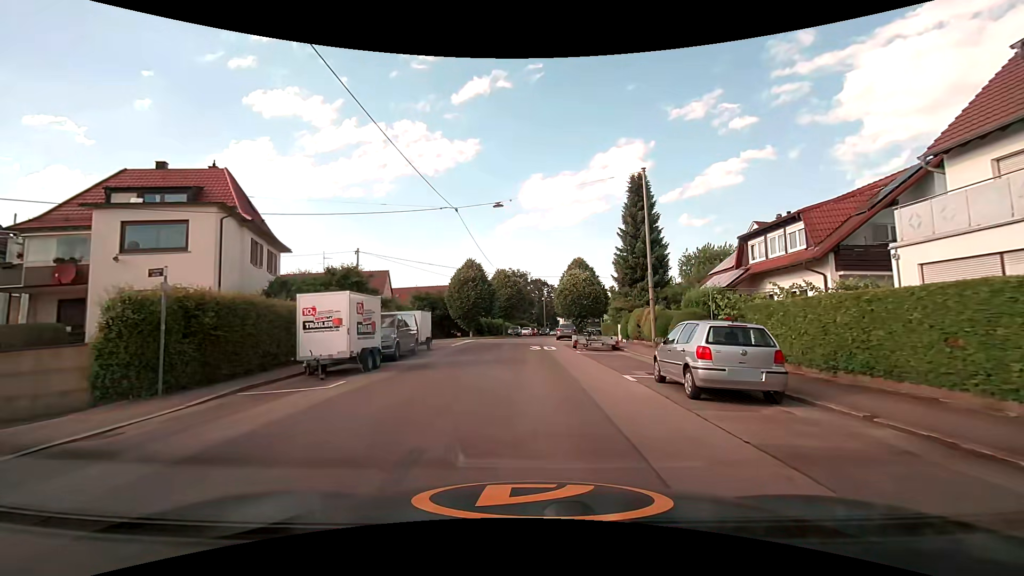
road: residential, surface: asphalt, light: Day
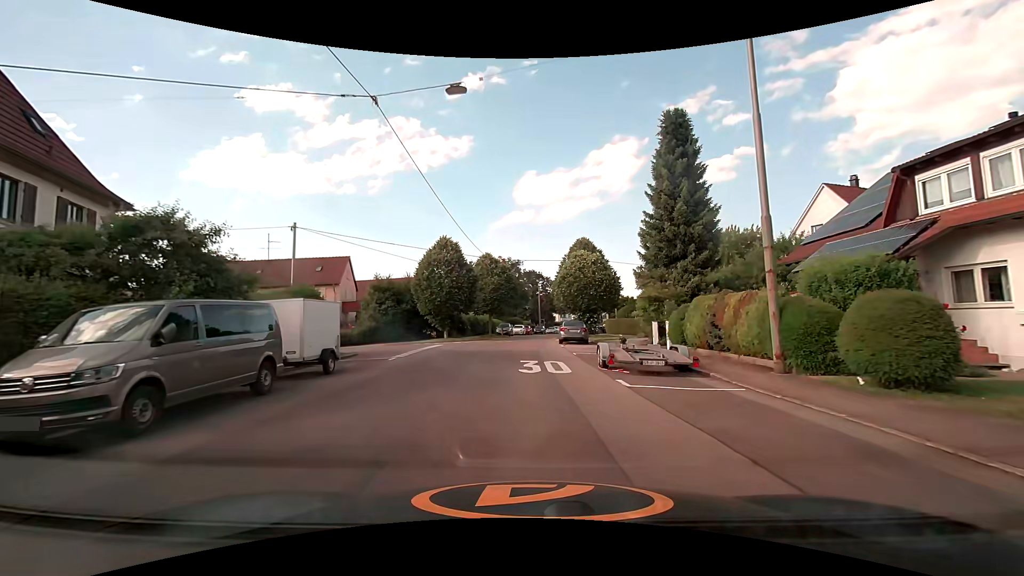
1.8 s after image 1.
(+0.2, +12.6) m; +1°
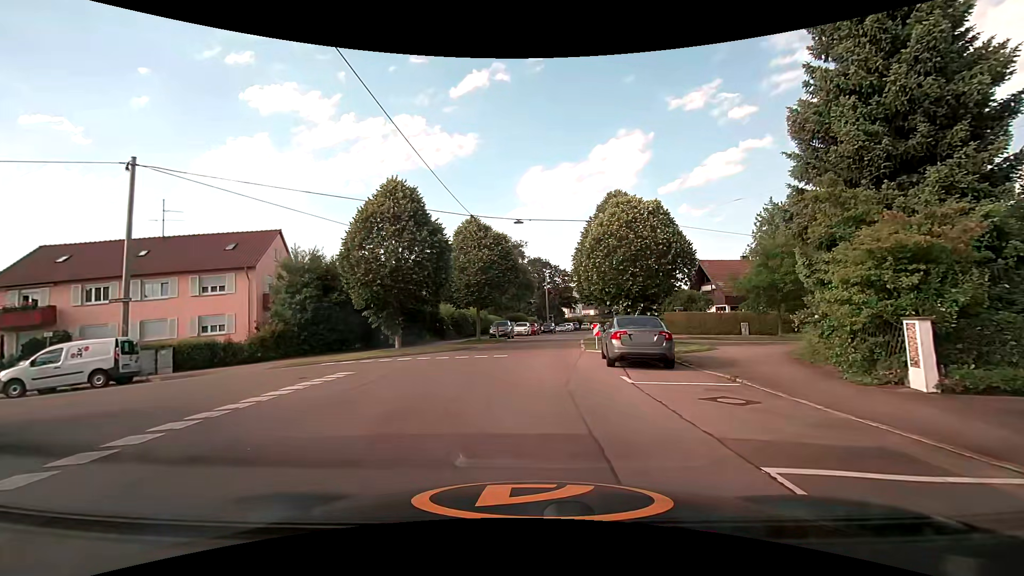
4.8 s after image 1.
(-0.3, +16.7) m; -2°
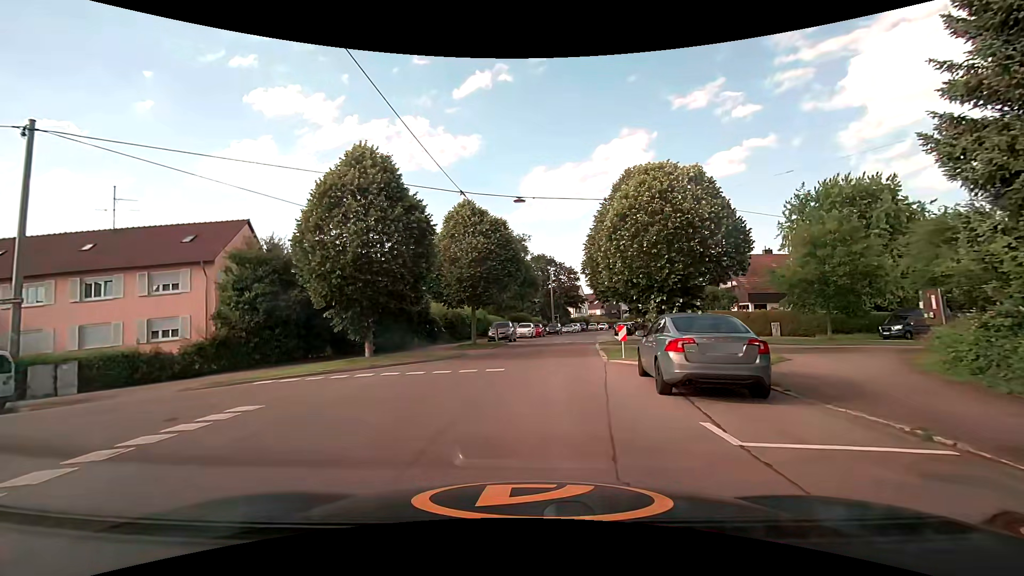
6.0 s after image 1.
(+0.1, +5.1) m; +1°
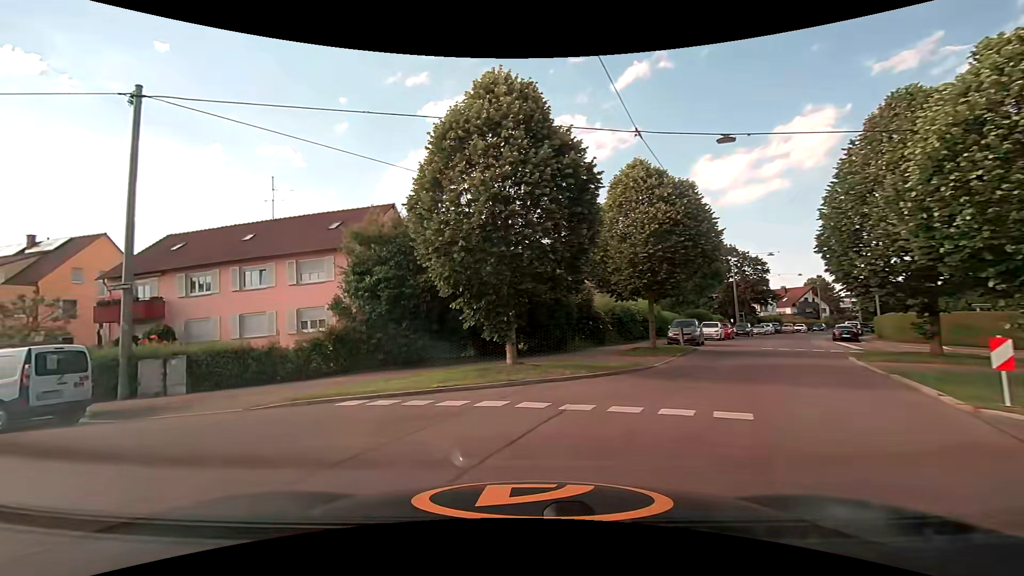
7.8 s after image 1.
(-0.7, +6.4) m; -17°
(-5, +8) (-15, +11) (-24, +11) (-34, +12) (-44, +12) (-54, +12) (-64, +12) (-74, +13) (-84, +14) (-94, +15) m
